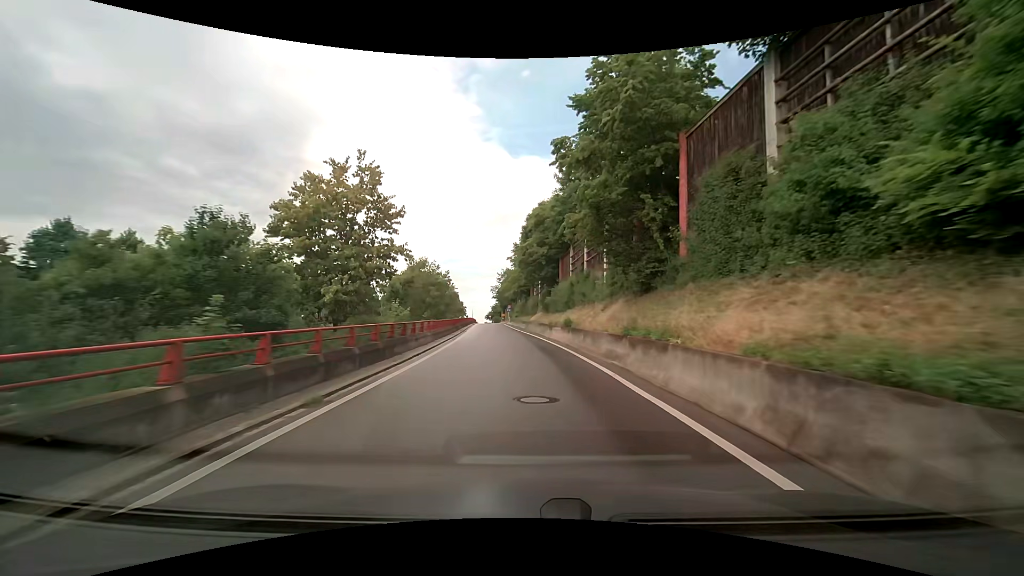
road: trunk_link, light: Day
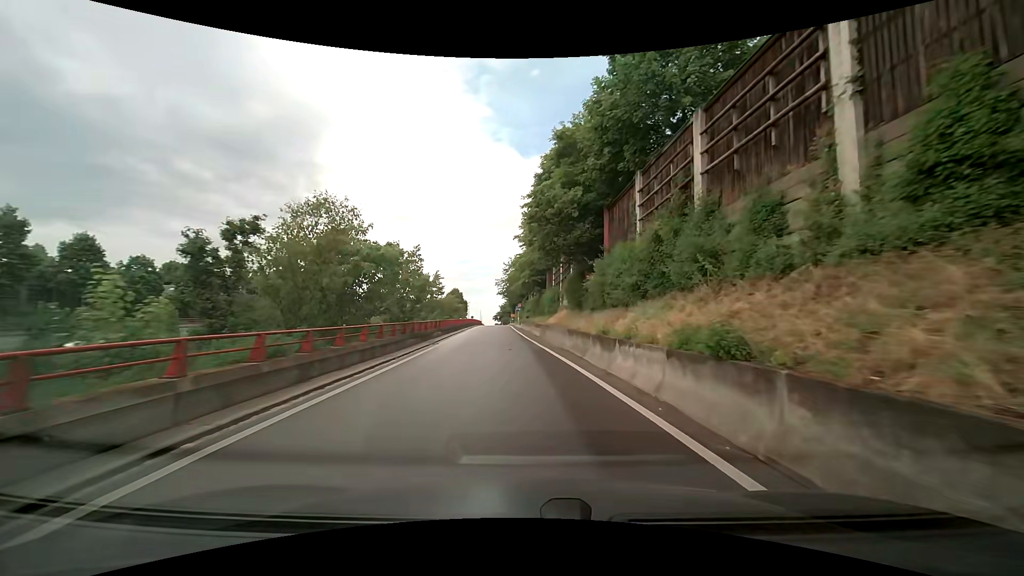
(-0.2, +18.7) m; -2°
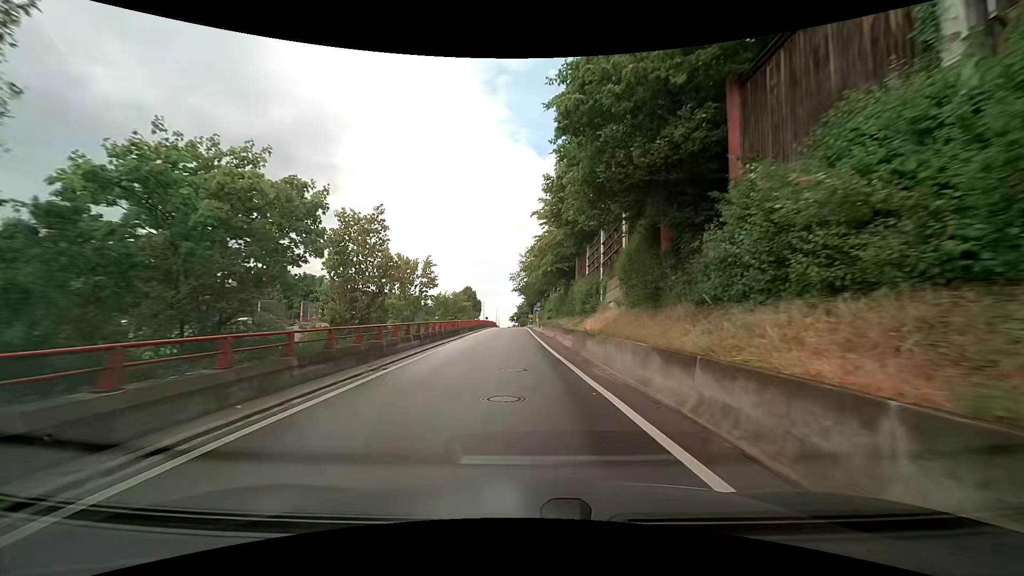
(-0.2, +12.0) m; -2°
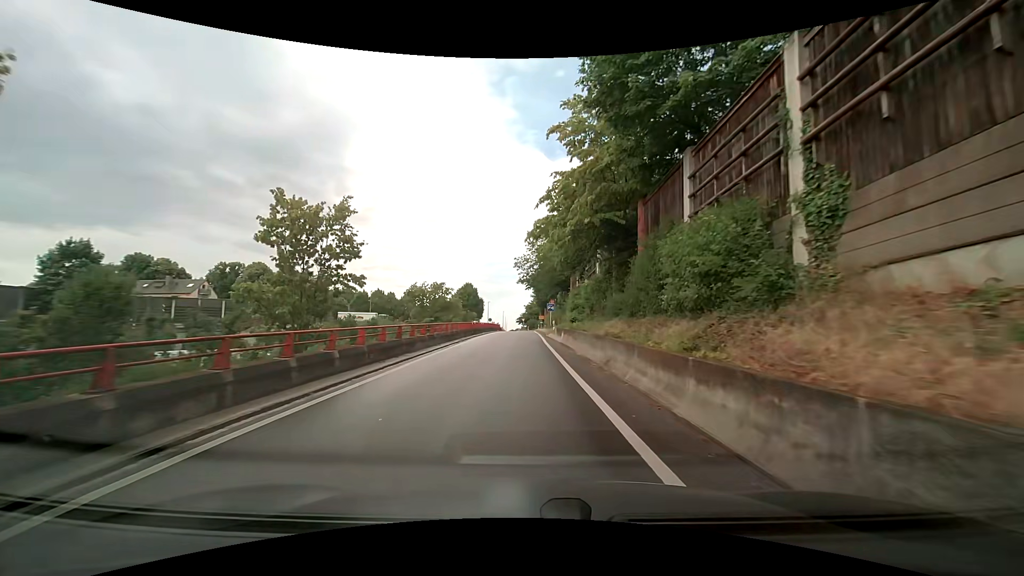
(-0.1, +17.4) m; -1°
(0, +10) (0, +20) (0, +30) (0, +40) (-1, +50) (-1, +60) (-1, +70) (-1, +80) (-1, +90) (-1, +100) m
